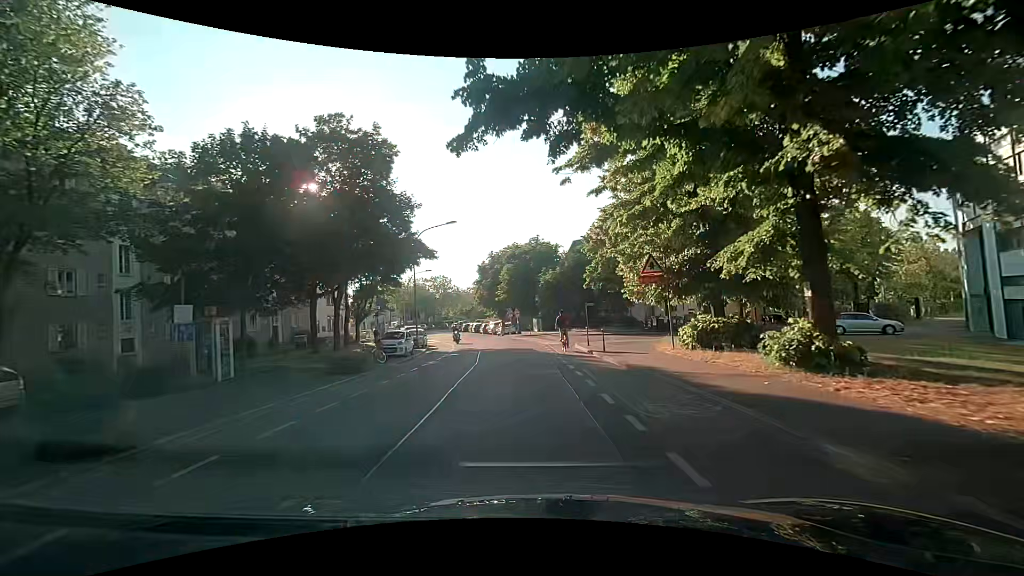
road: tertiary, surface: asphalt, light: Day
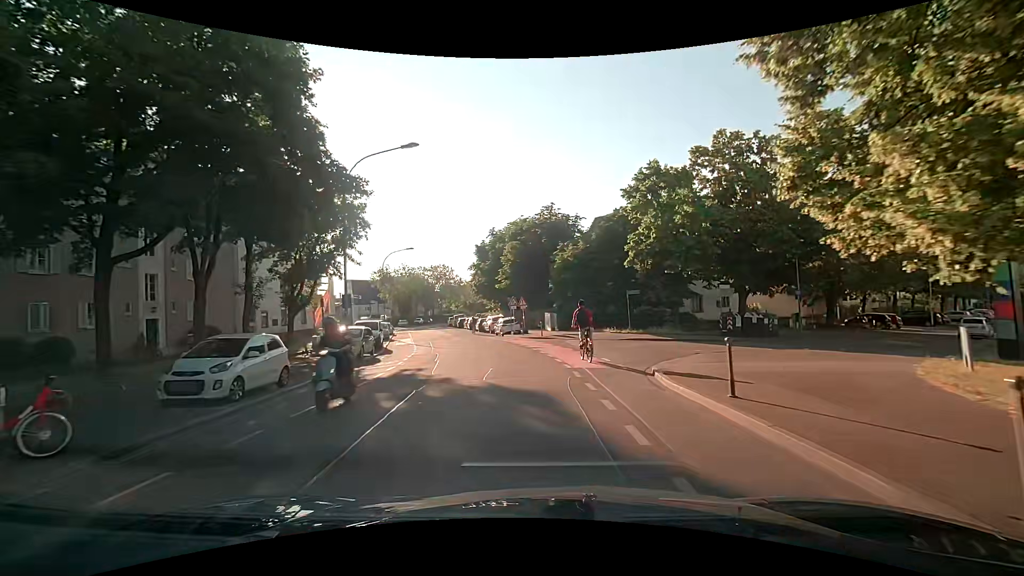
(-0.1, +16.7) m; -2°
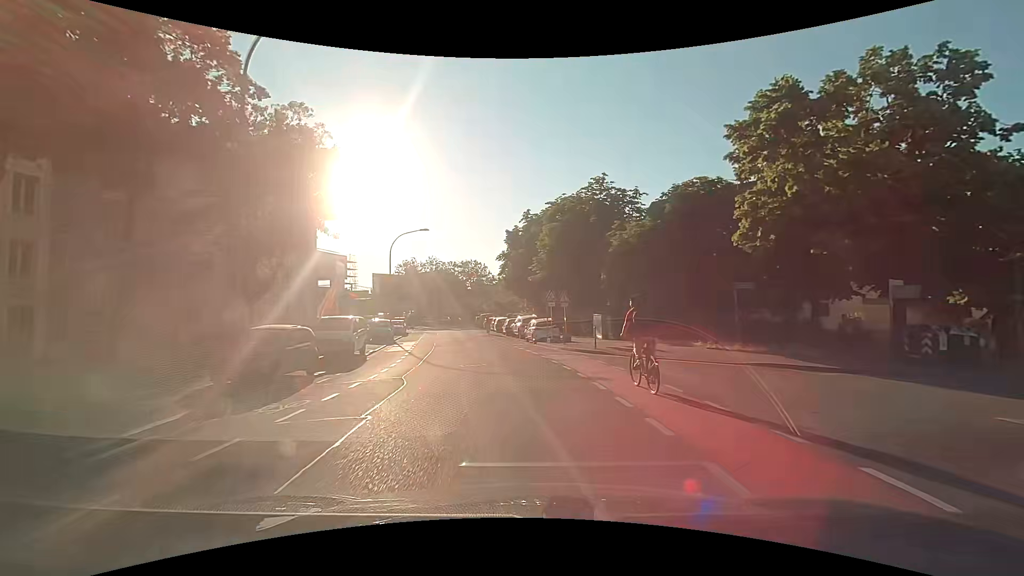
(-0.2, +11.3) m; -2°
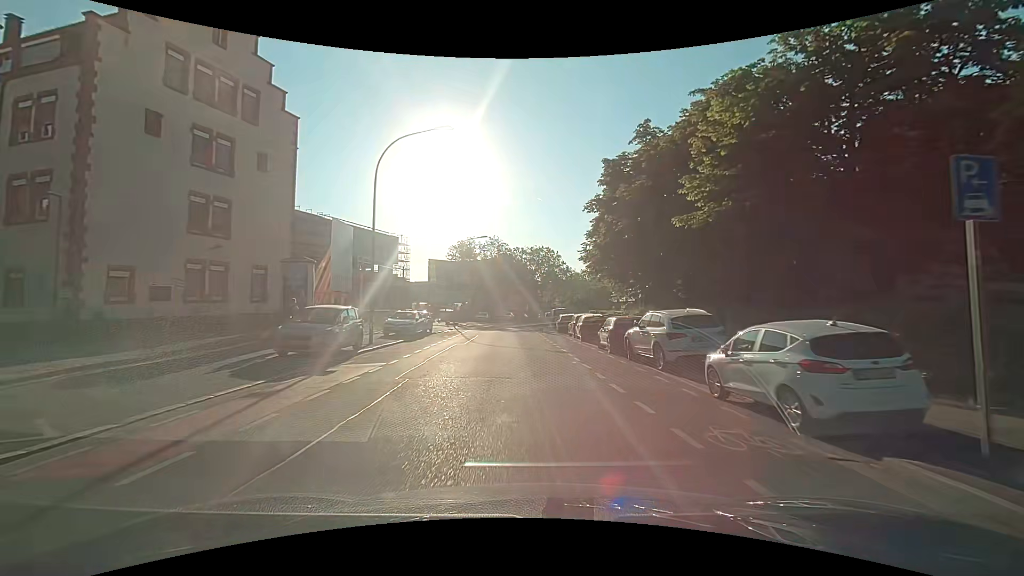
(-2.6, +23.8) m; -10°
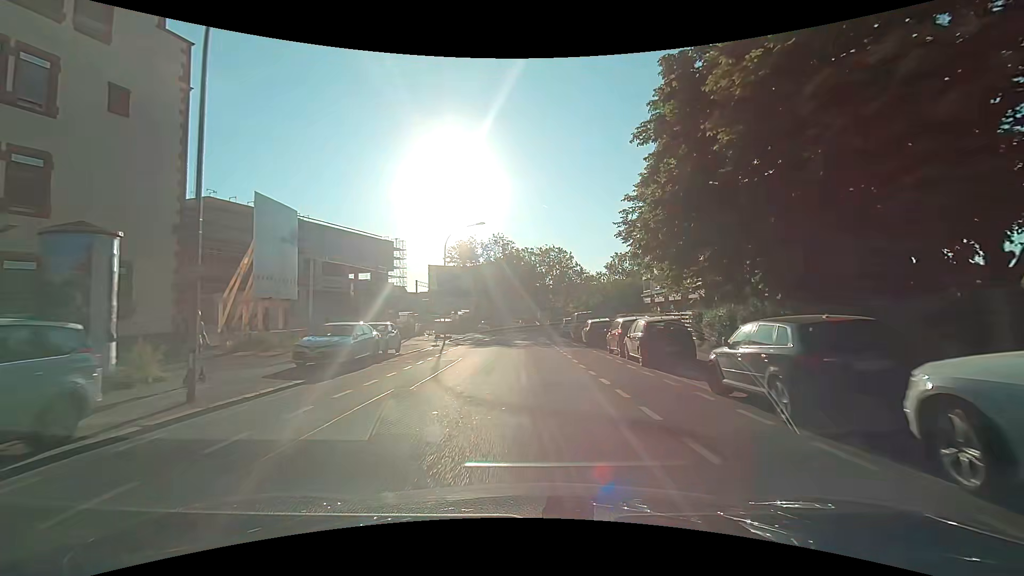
(0.0, +12.6) m; -1°
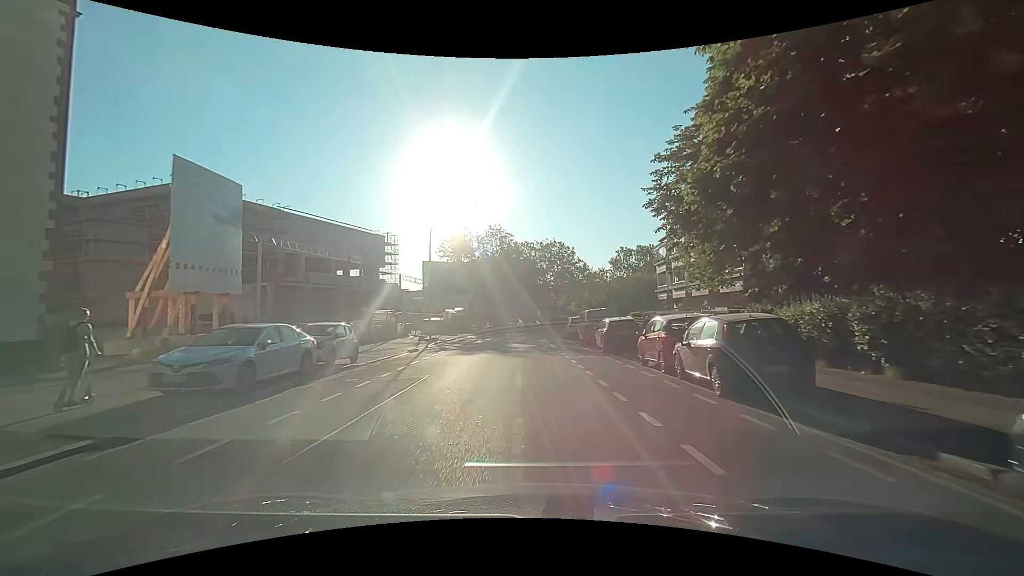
(0.0, +6.3) m; 0°
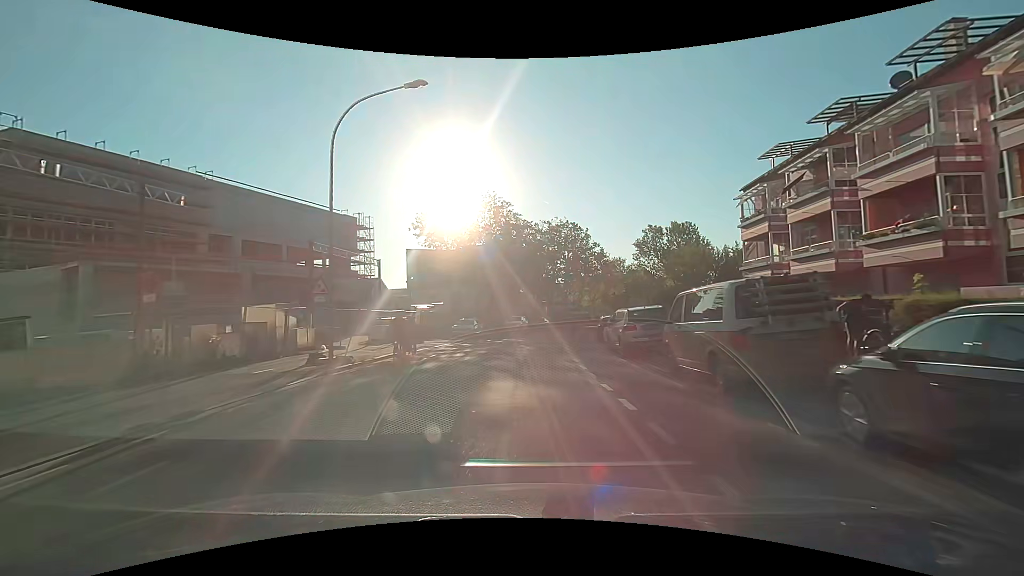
(-0.1, +19.1) m; 0°
